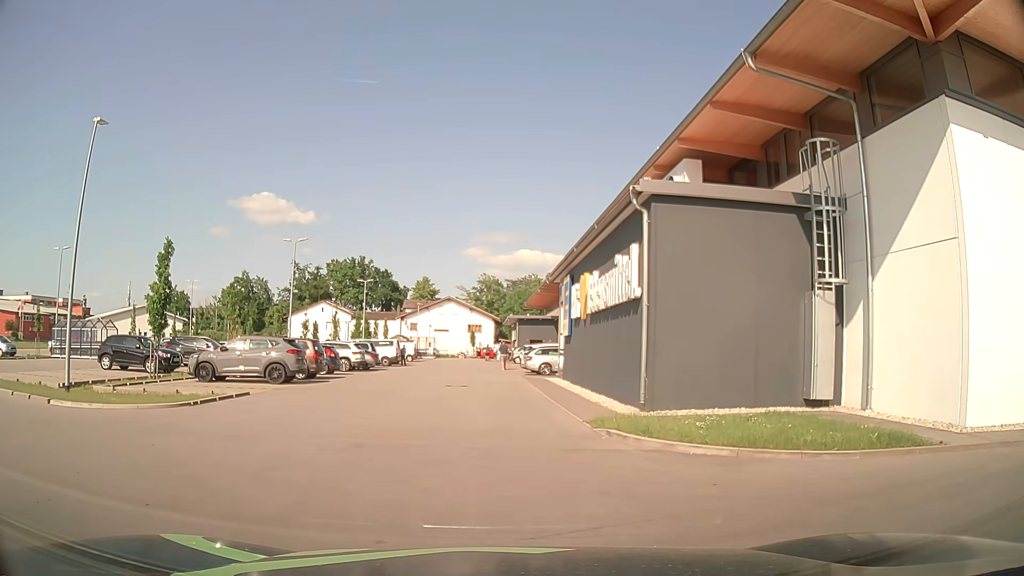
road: service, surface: asphalt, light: Day
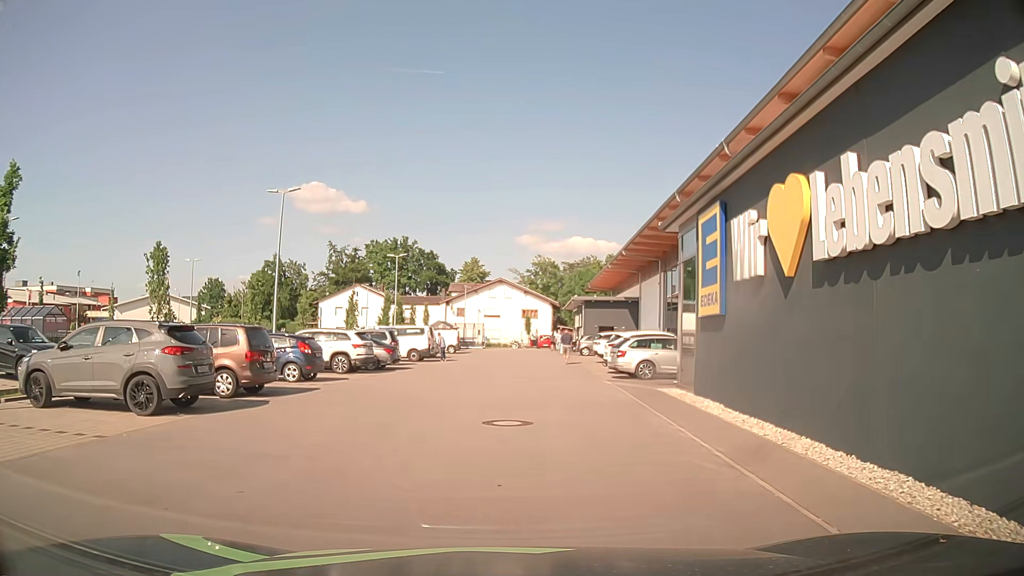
(-0.7, +12.6) m; -5°
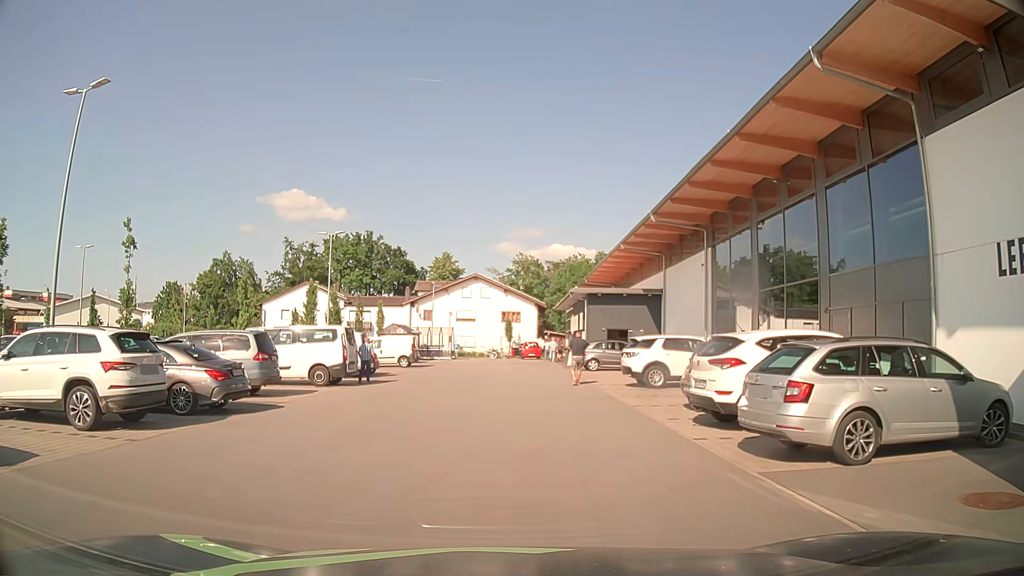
(+0.6, +15.3) m; +2°
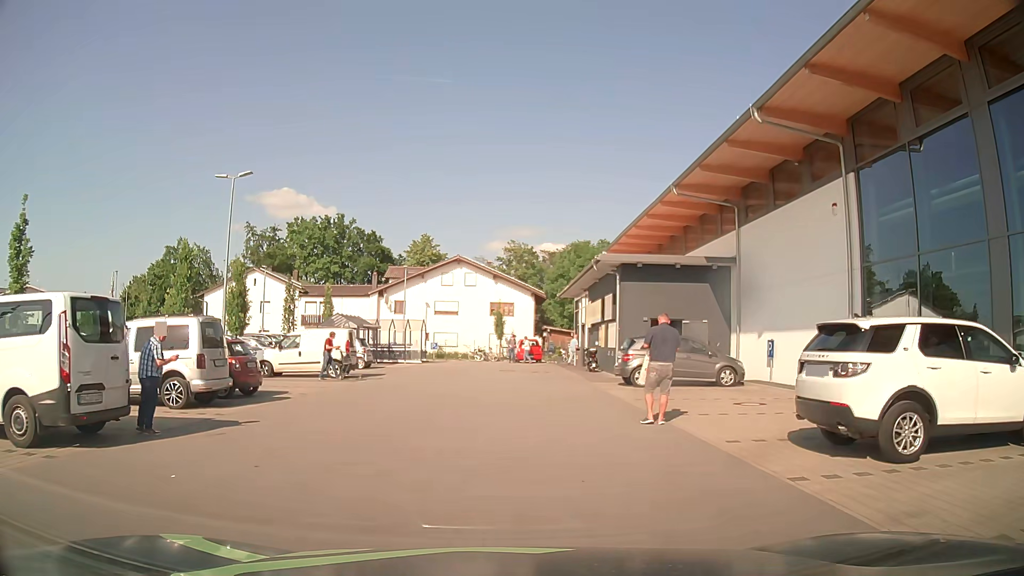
(+0.2, +14.5) m; +2°
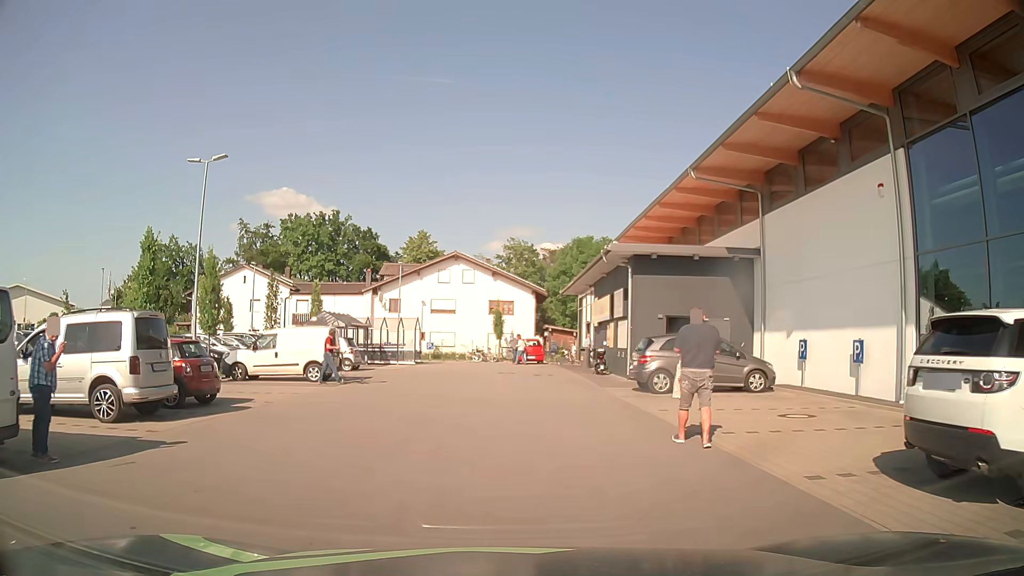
(0.0, +2.6) m; 0°
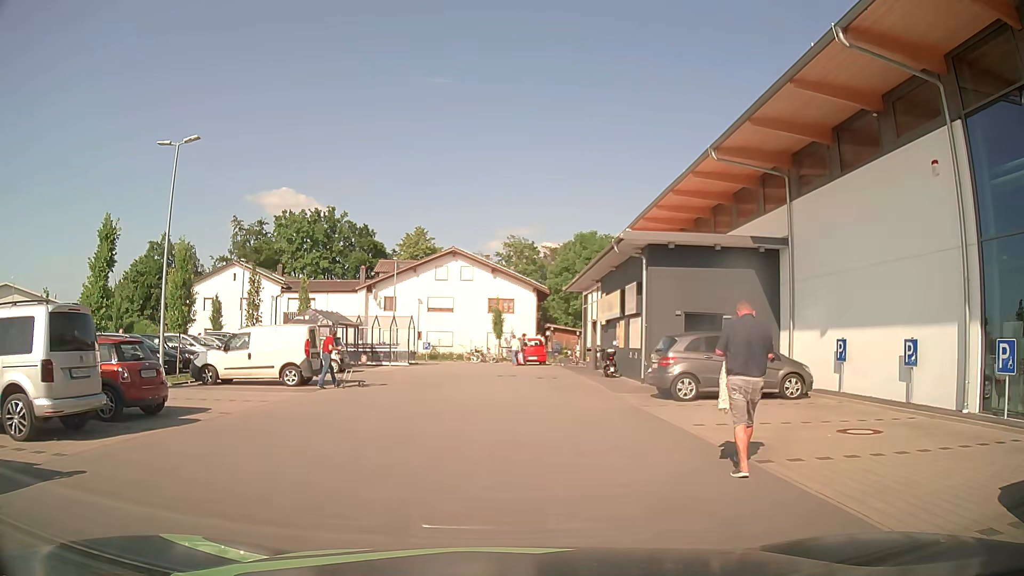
(0.0, +2.5) m; -2°
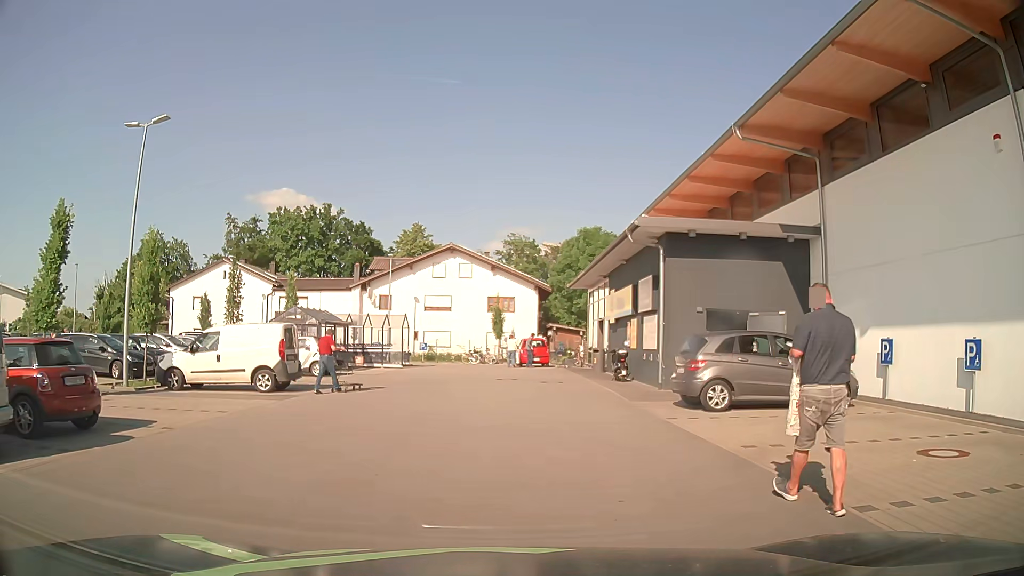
(0.0, +2.4) m; +1°
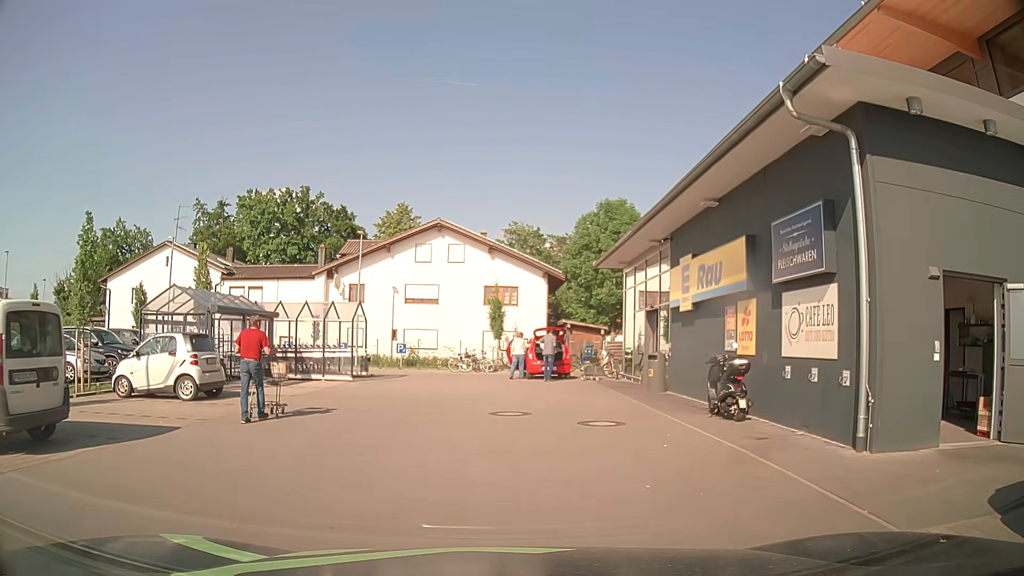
(0.0, +11.2) m; 0°
